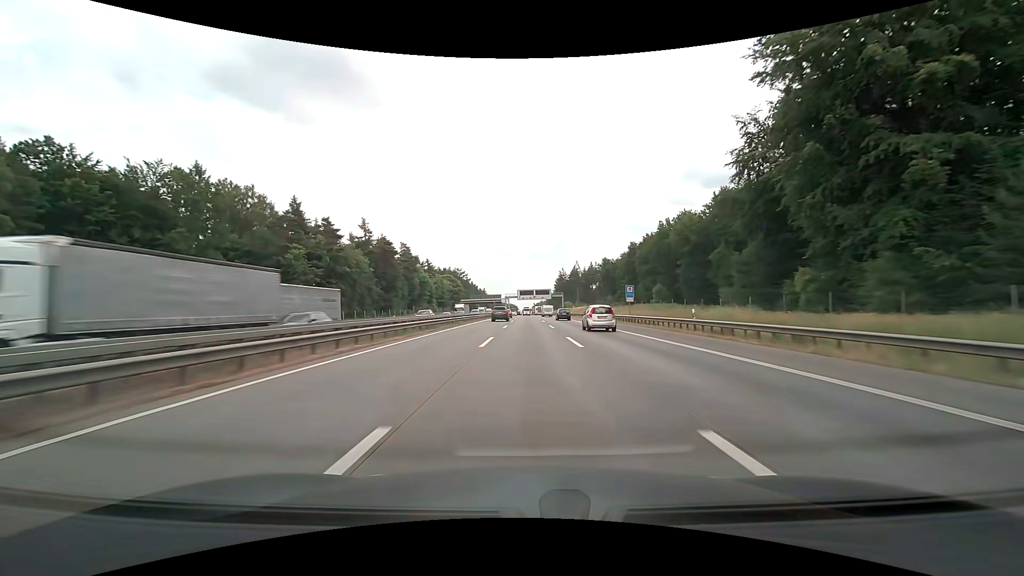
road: motorway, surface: concrete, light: Day
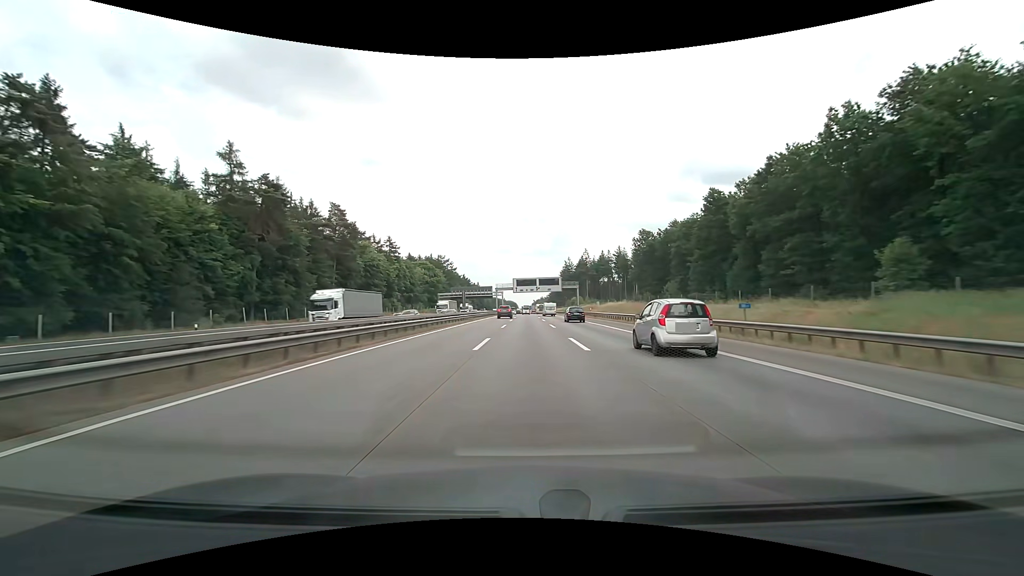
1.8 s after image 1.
(0.0, +56.1) m; 0°
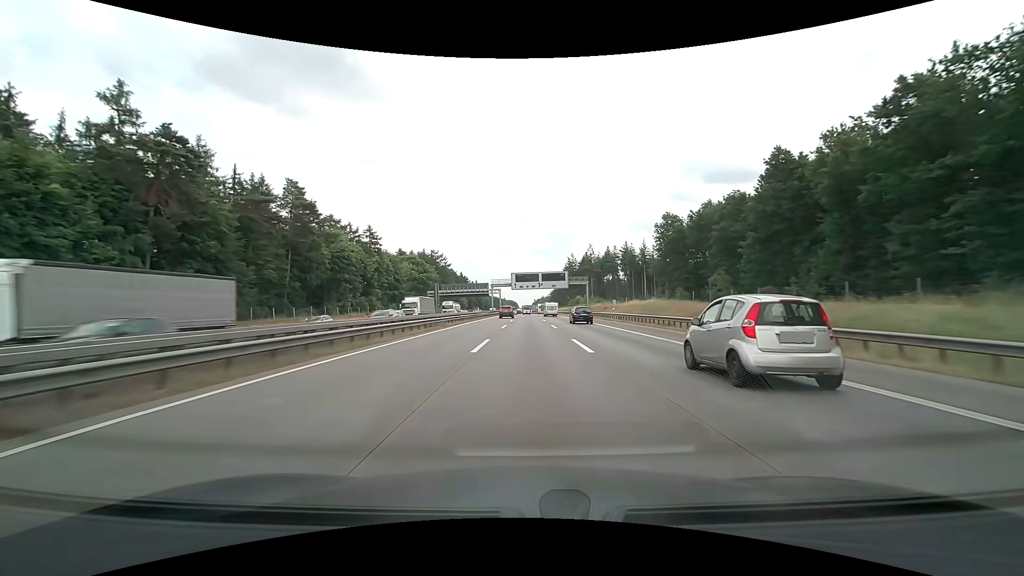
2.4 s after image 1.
(0.0, +18.9) m; 0°
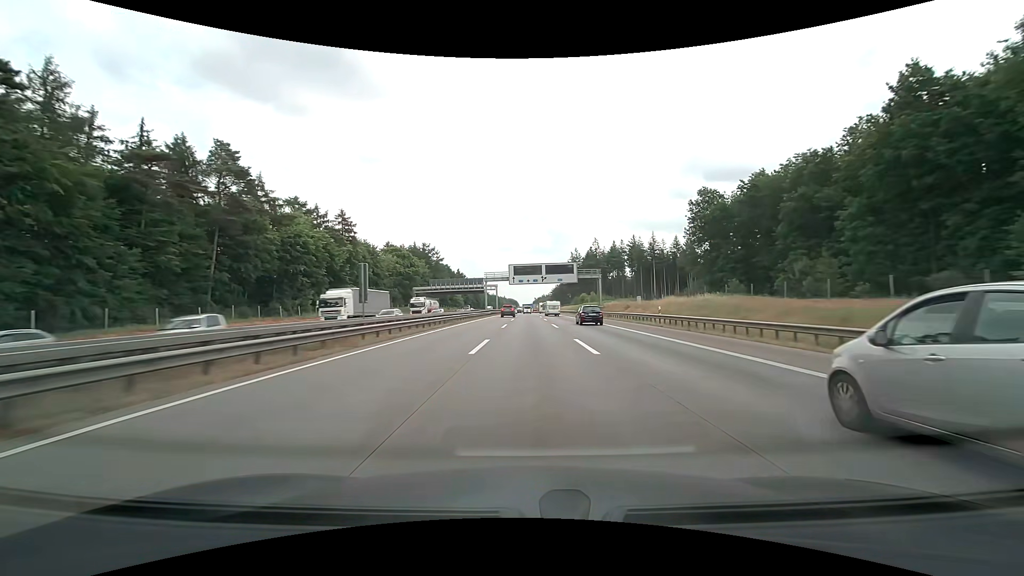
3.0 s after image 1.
(-0.1, +18.9) m; 0°
